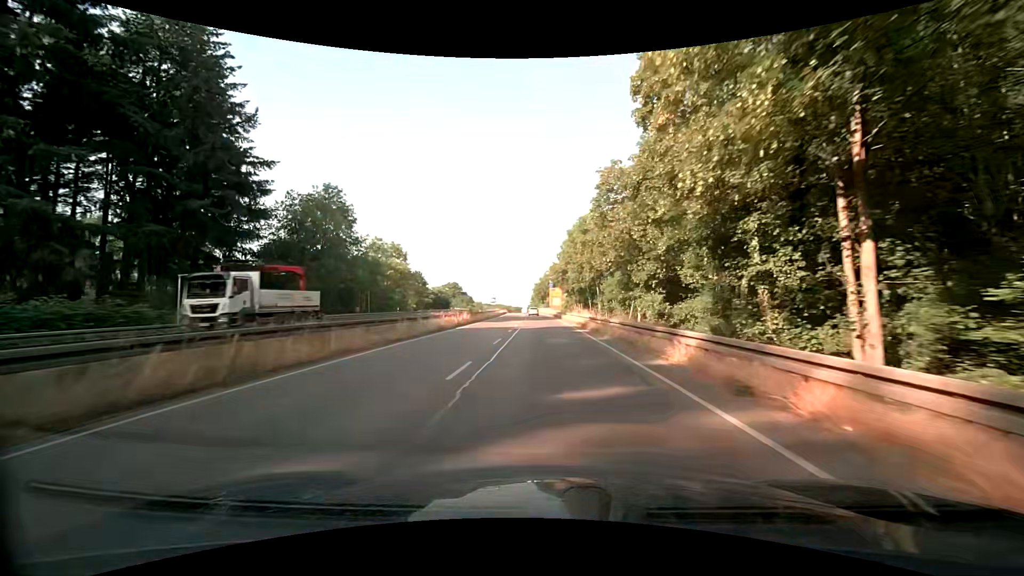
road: trunk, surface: asphalt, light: Day
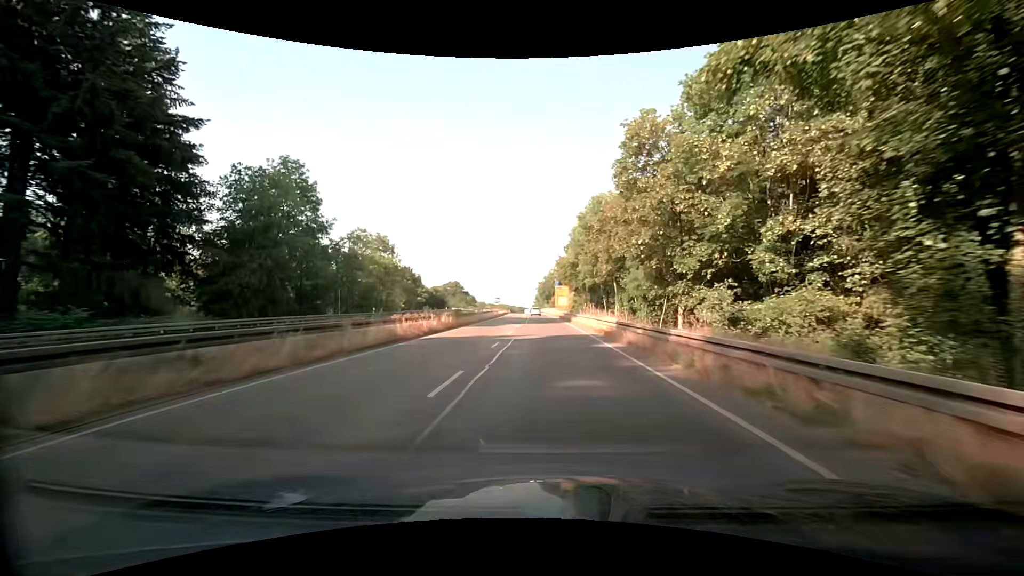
(-0.1, +10.9) m; 0°
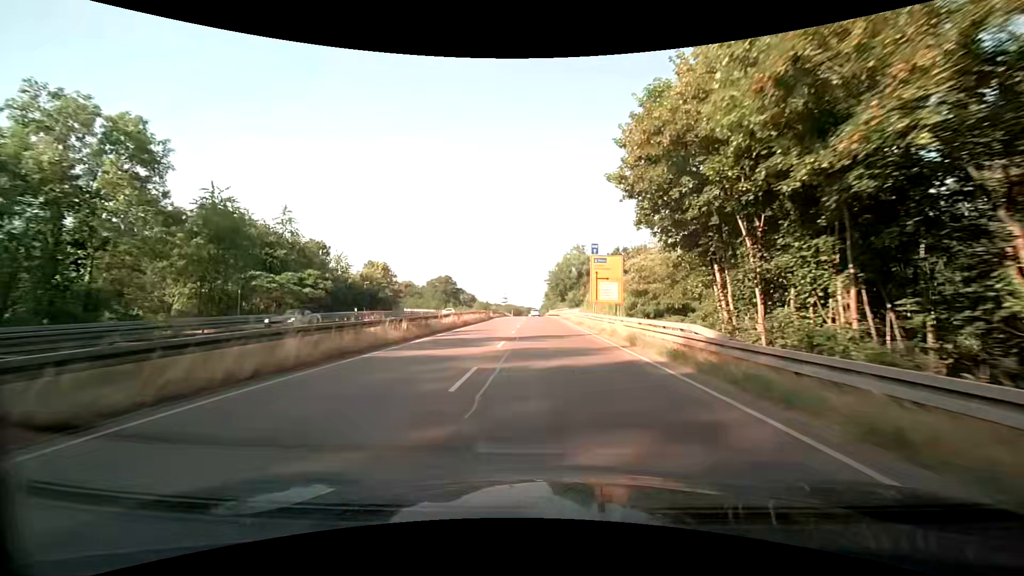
(-1.0, +53.9) m; -2°
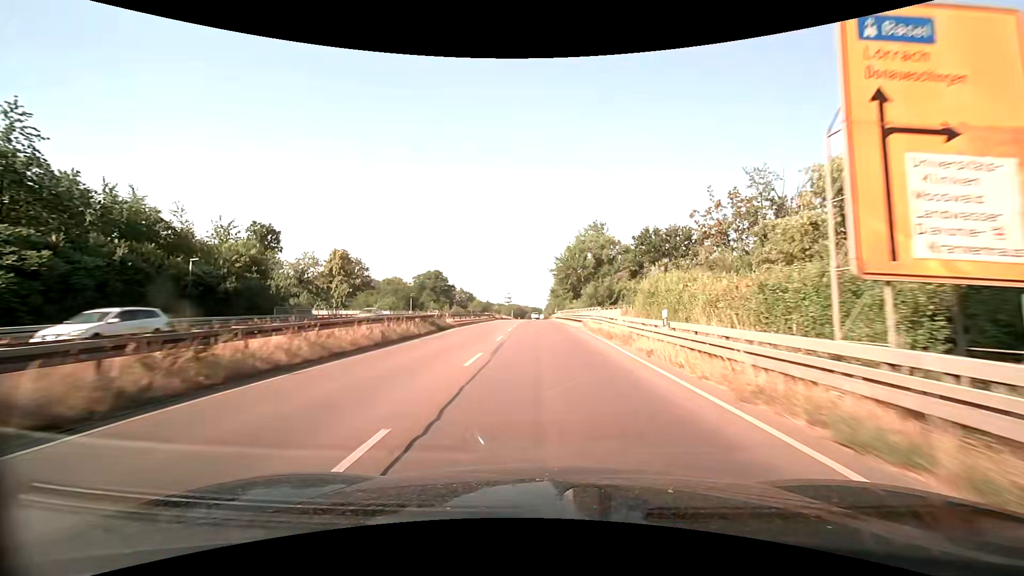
(+0.1, +32.7) m; 0°
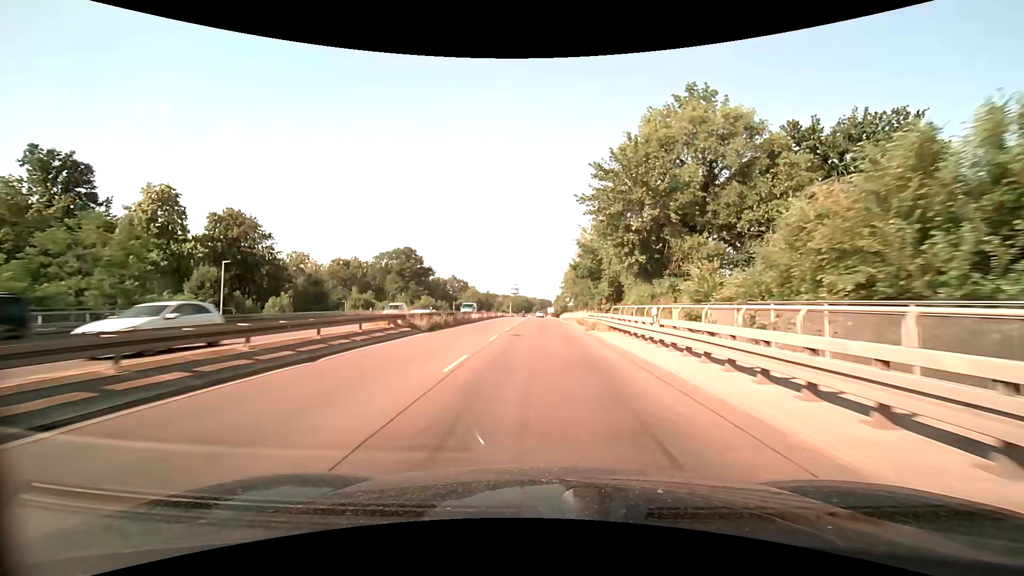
(-0.6, +55.9) m; -1°
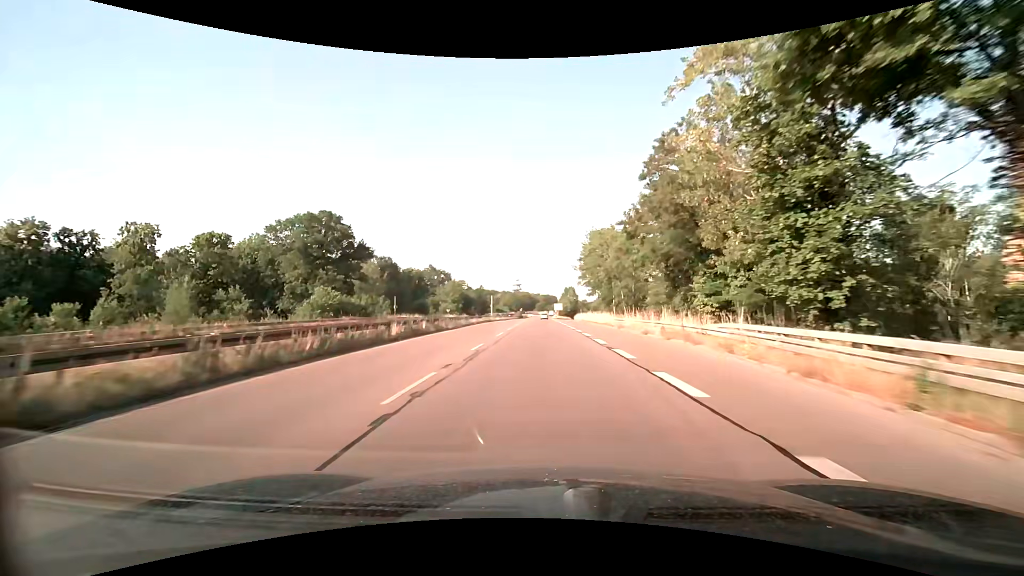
(-0.2, +57.3) m; -1°
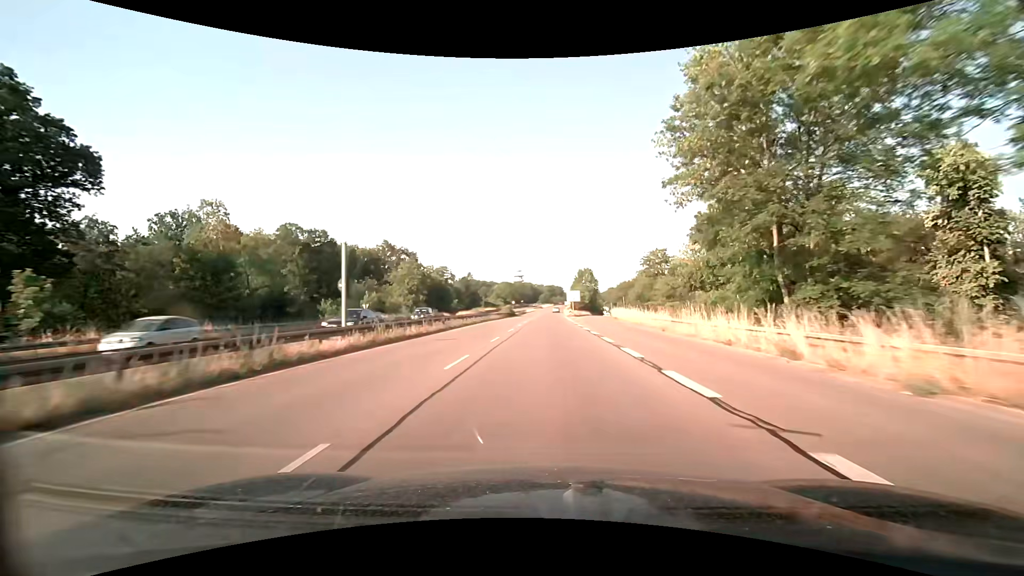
(-0.4, +59.7) m; -1°
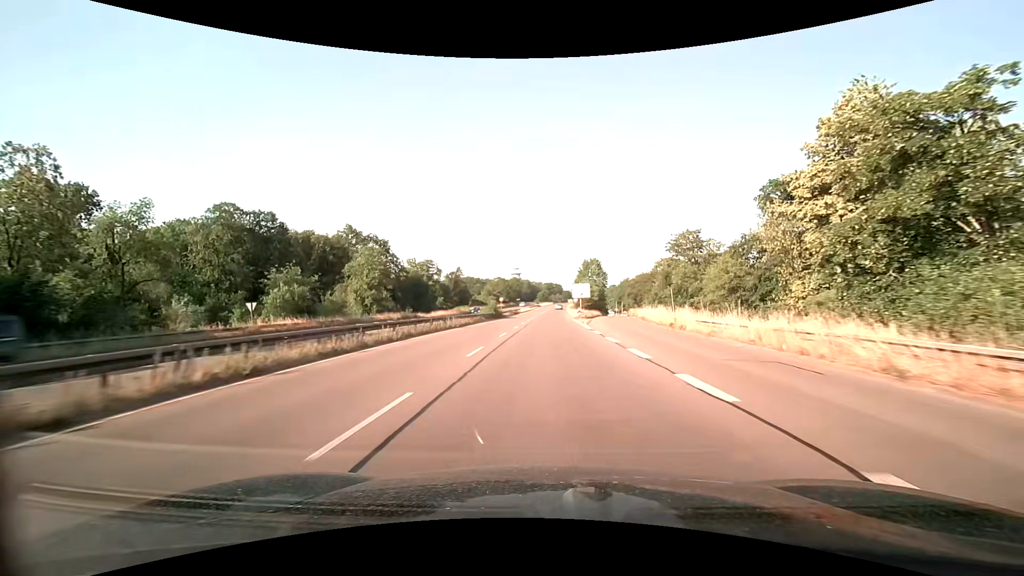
(+0.2, +24.5) m; +1°
(0, +10) (0, +20) (0, +30) (0, +40) (0, +50) (0, +60) (+1, +70) (+1, +80) (+2, +90) (+2, +100) m
